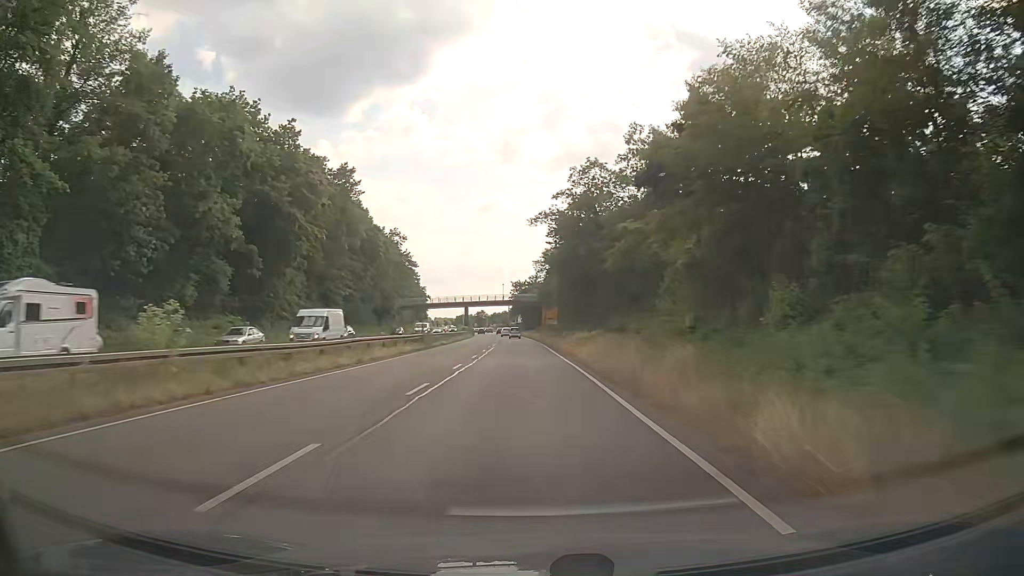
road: trunk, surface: asphalt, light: Day
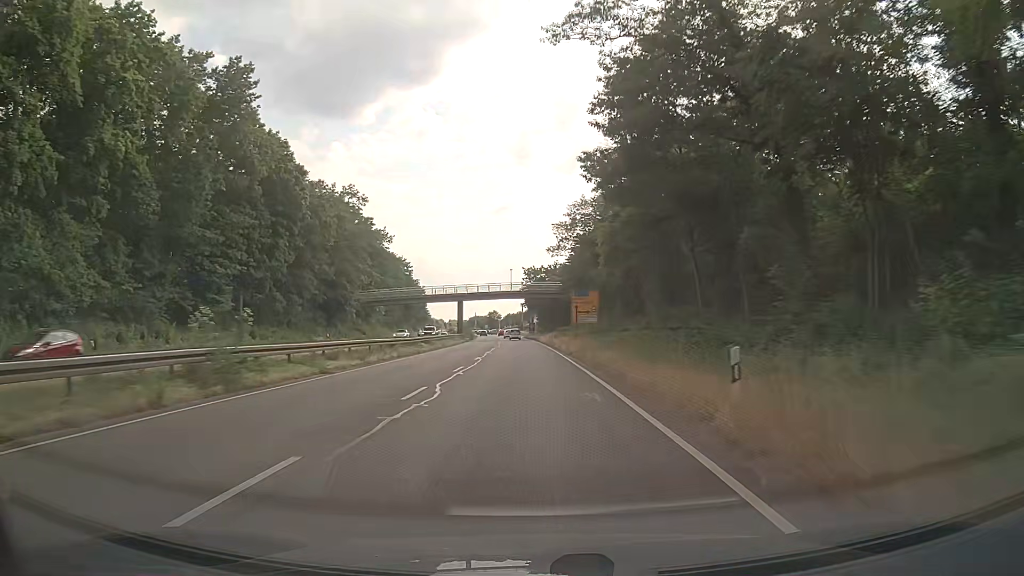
(-0.3, +36.6) m; -1°
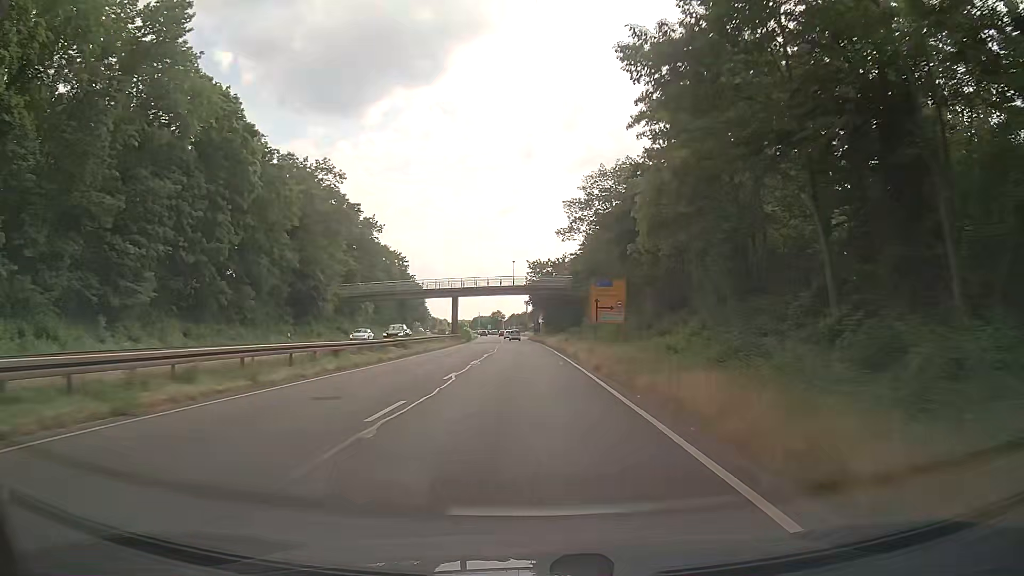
(-0.1, +12.1) m; -1°
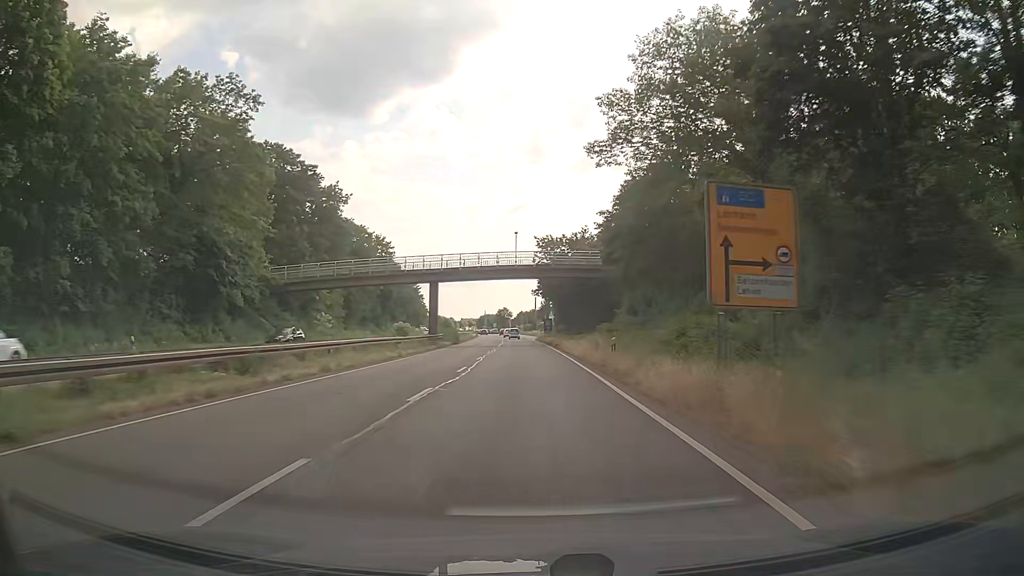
(-0.2, +23.9) m; -1°
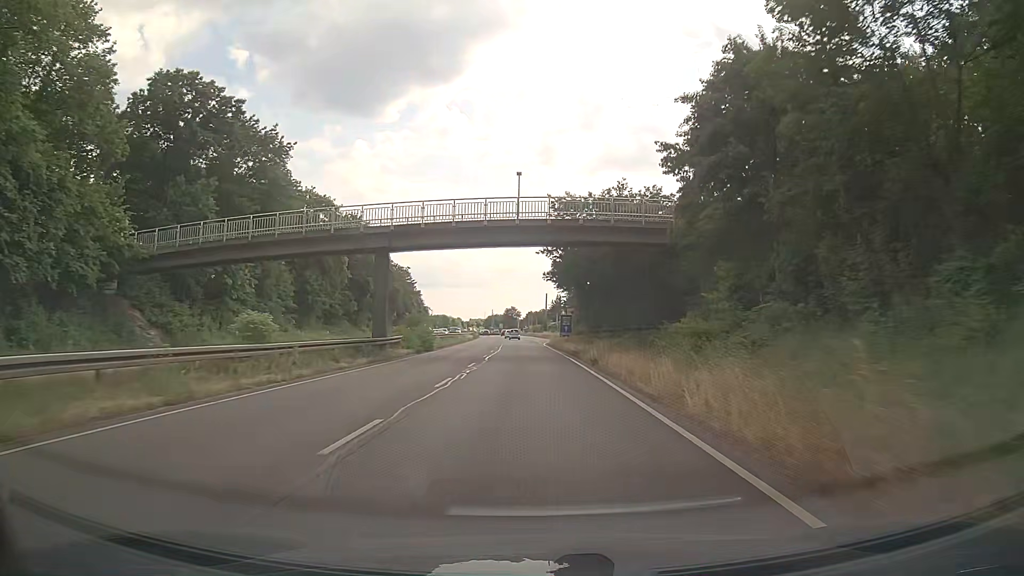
(-0.2, +23.7) m; -1°
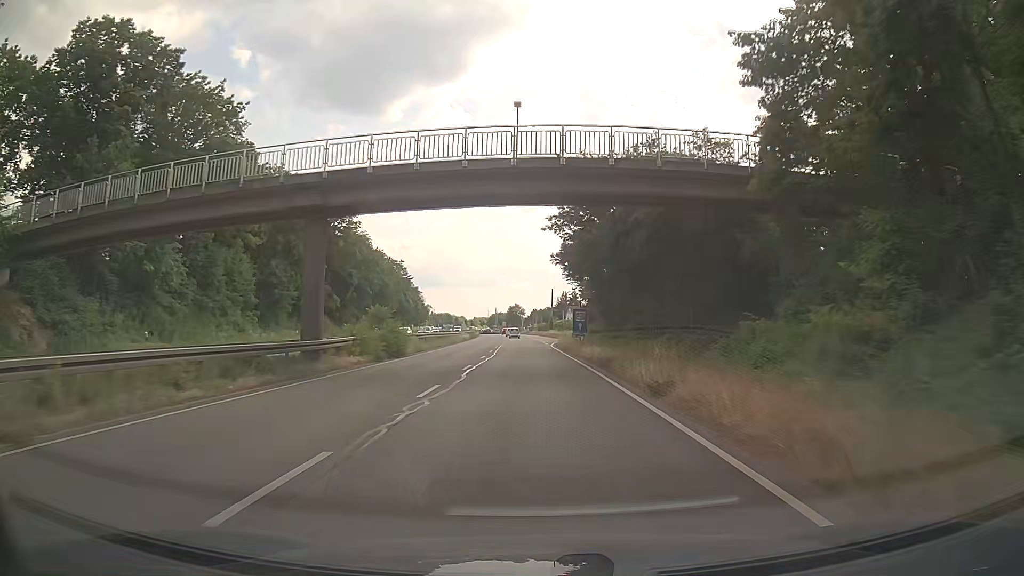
(0.0, +11.8) m; 0°
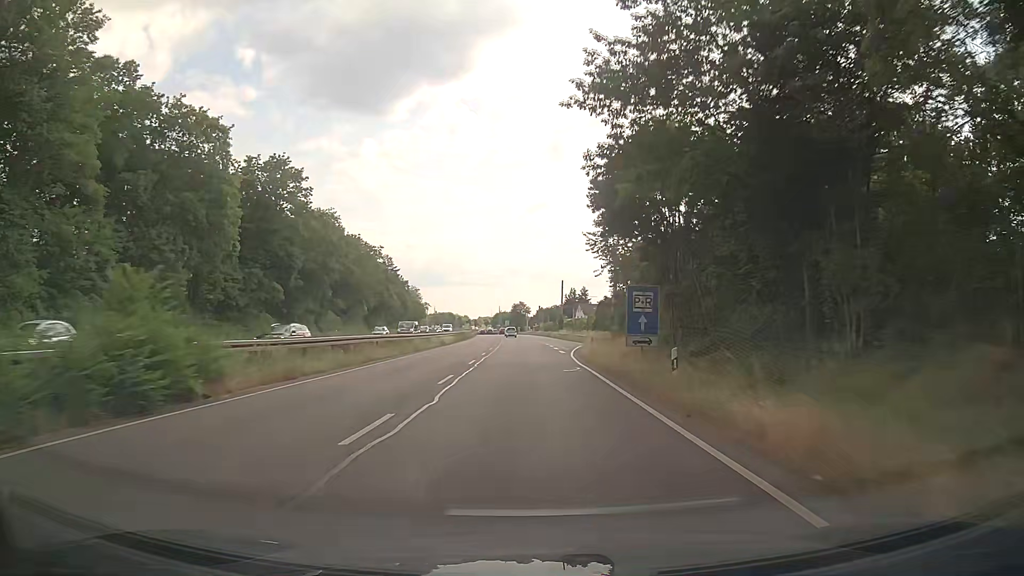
(-0.2, +23.4) m; 0°
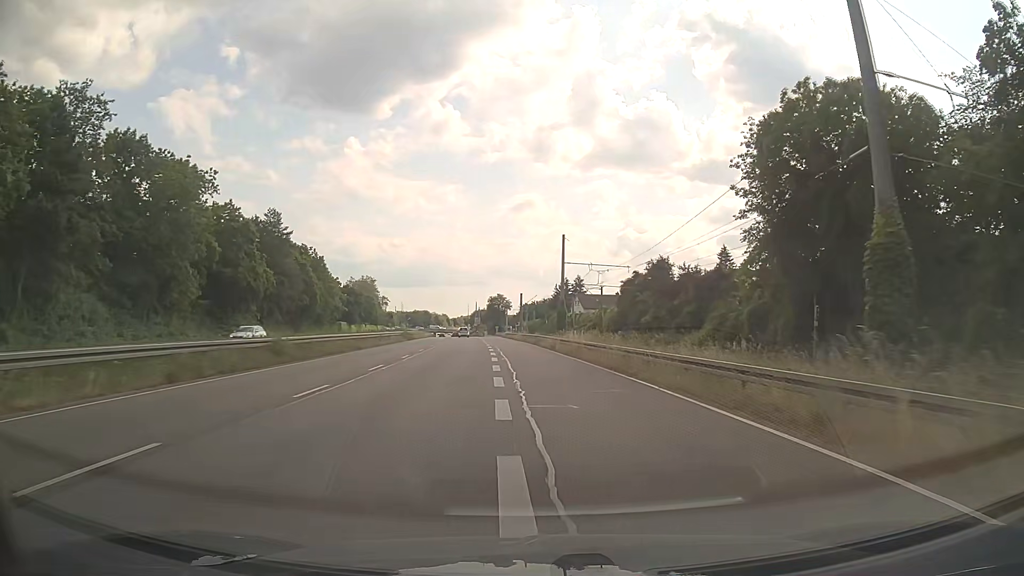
(+0.5, +57.1) m; +1°
(0, +10) (0, +20) (-1, +30) (-1, +40) (-2, +50) (-2, +60) (-3, +70) (-4, +80) (-5, +90) (-6, +100) m
